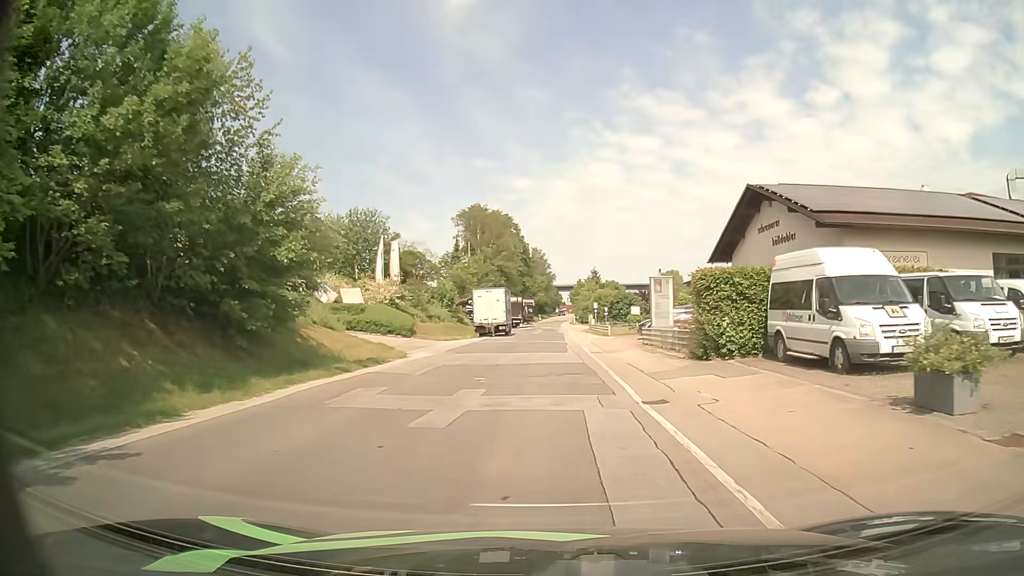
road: unclassified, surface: asphalt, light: Day
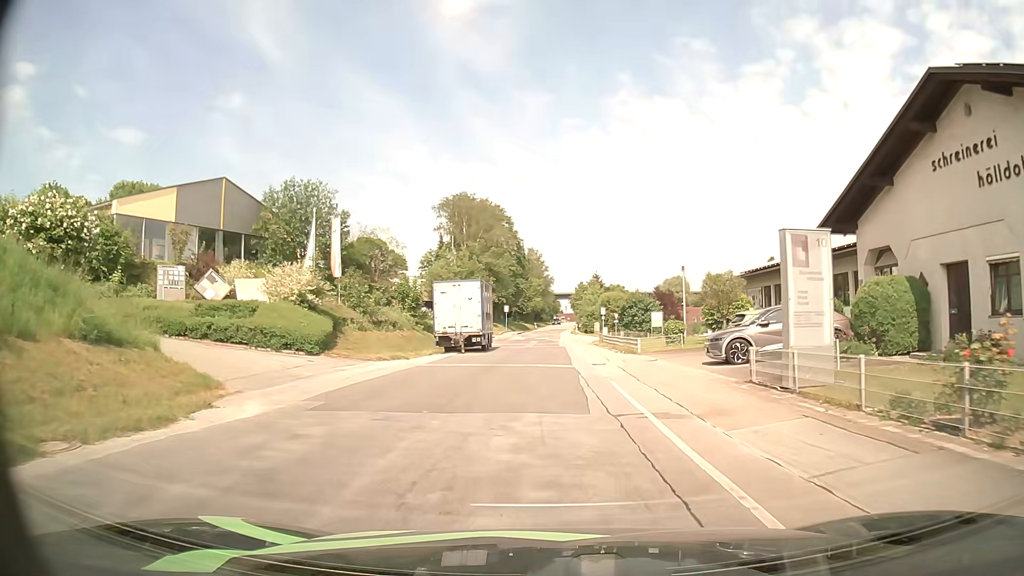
(0.0, +16.5) m; 0°
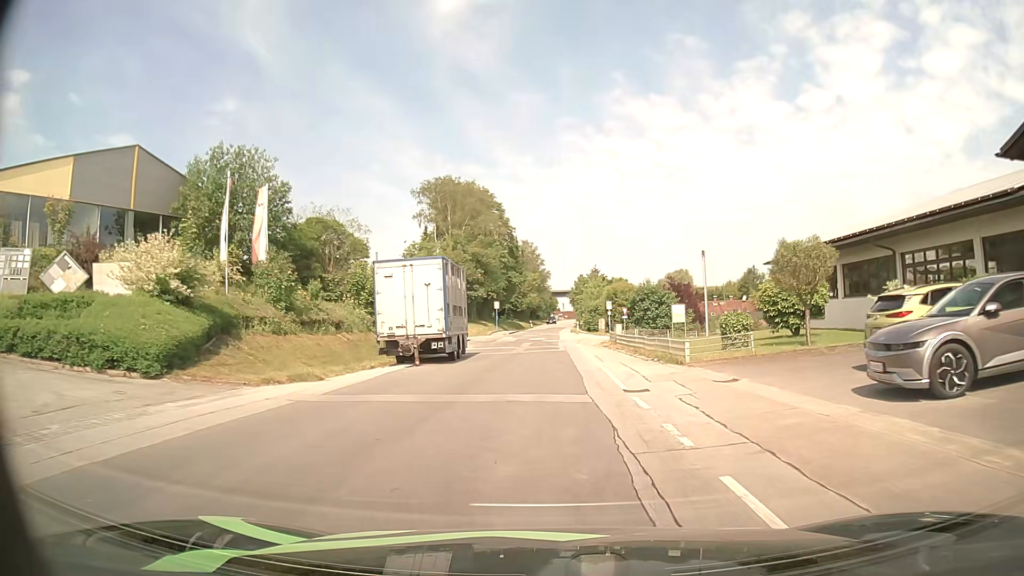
(+0.1, +11.2) m; +1°
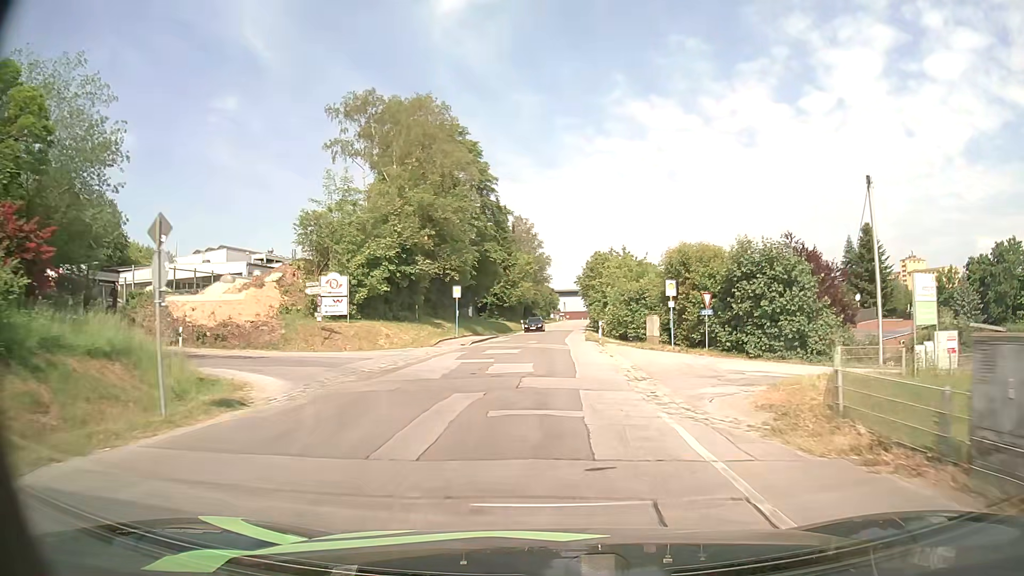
(+0.2, +33.0) m; 0°
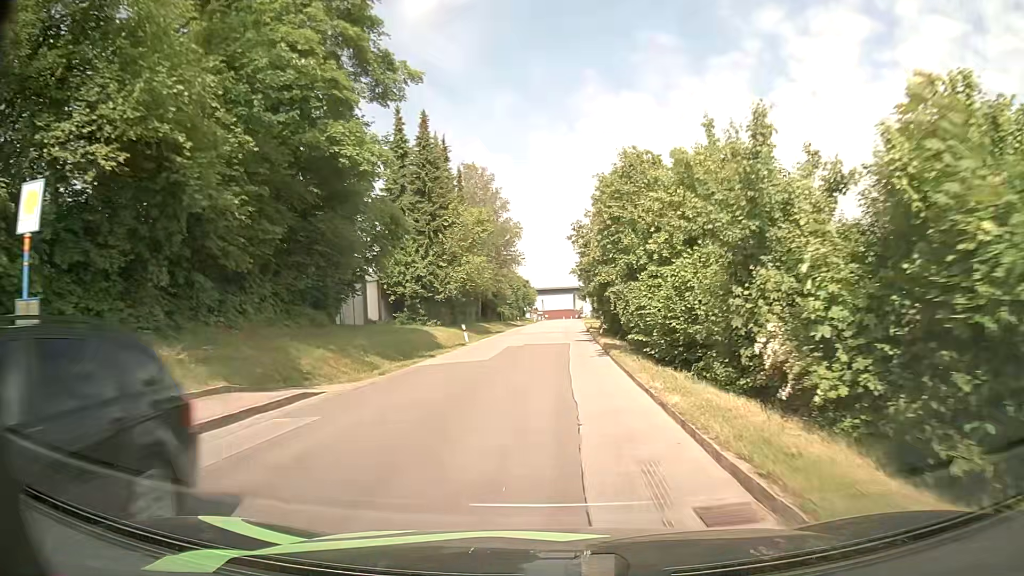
(+0.4, +37.3) m; +2°
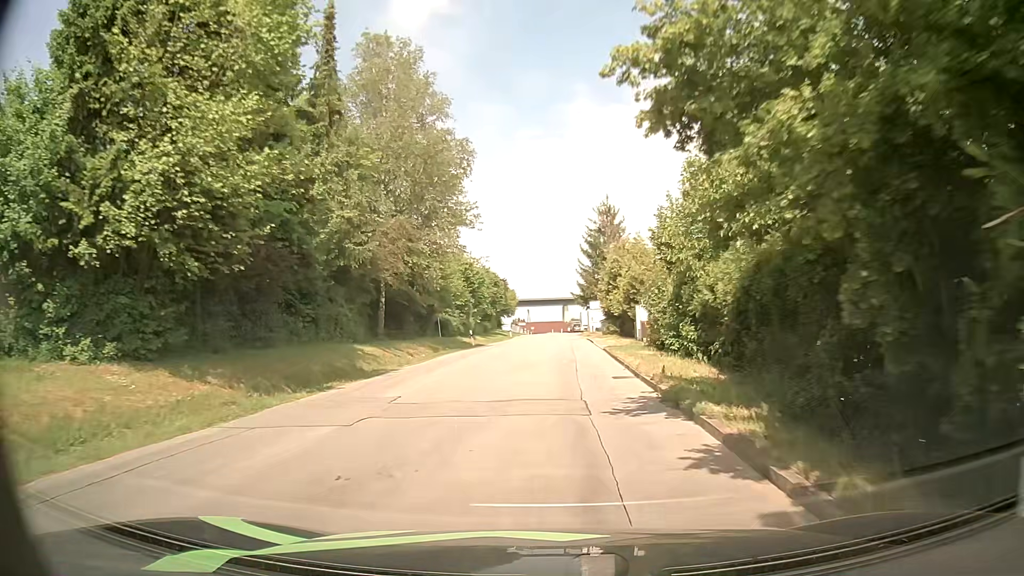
(+0.4, +35.3) m; +1°
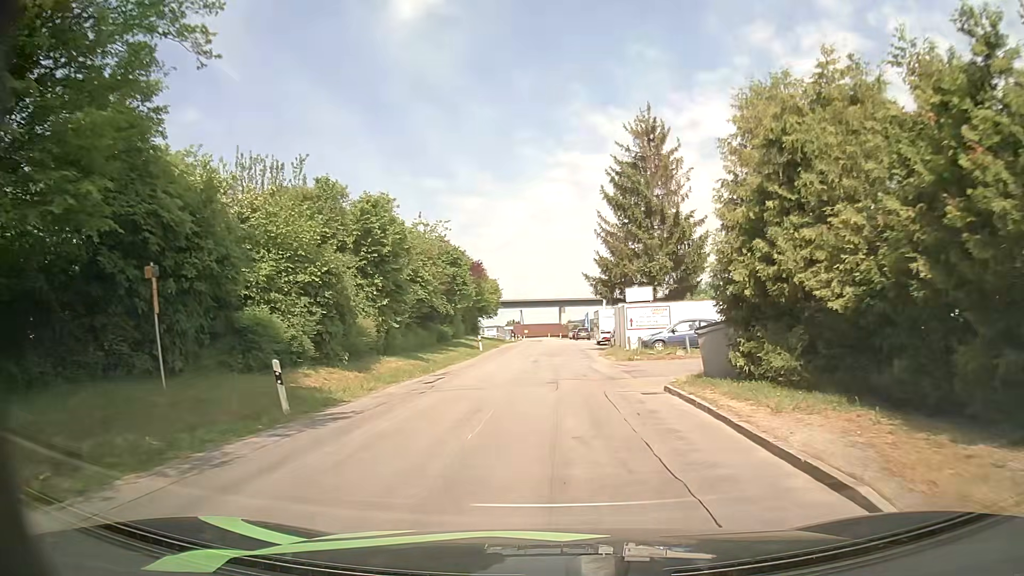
(-0.2, +30.6) m; -1°
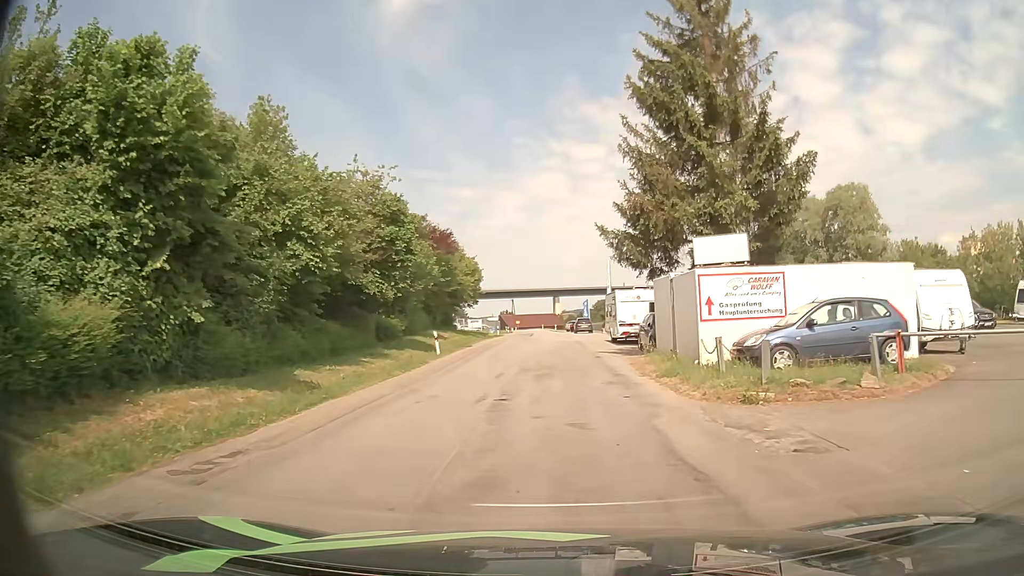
(+0.2, +15.9) m; +1°
(0, +10) (0, +20) (0, +30) (0, +40) (0, +50) (0, +60) (0, +70) (0, +80) (0, +90) (-1, +100) m
